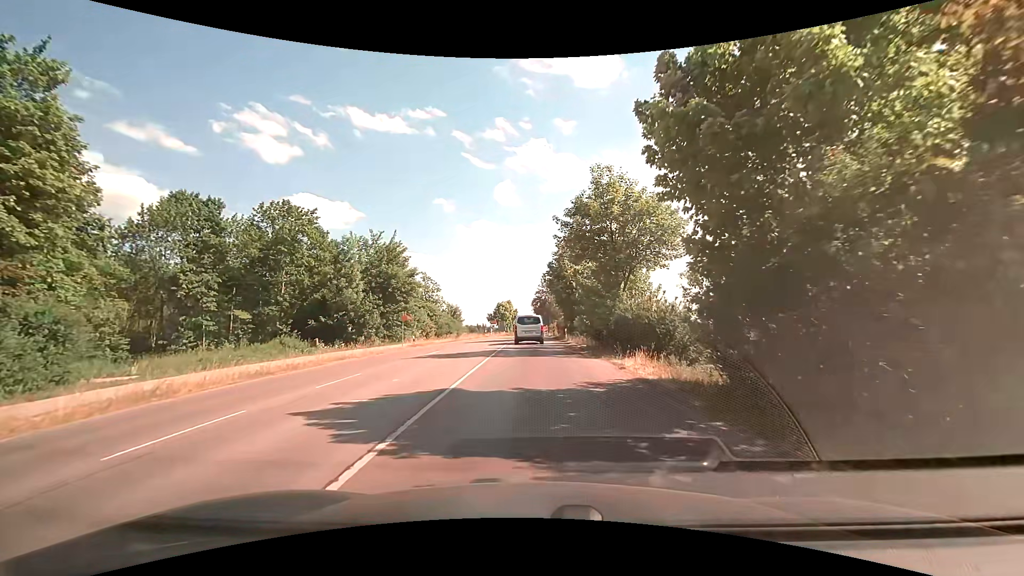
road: secondary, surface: asphalt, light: Day
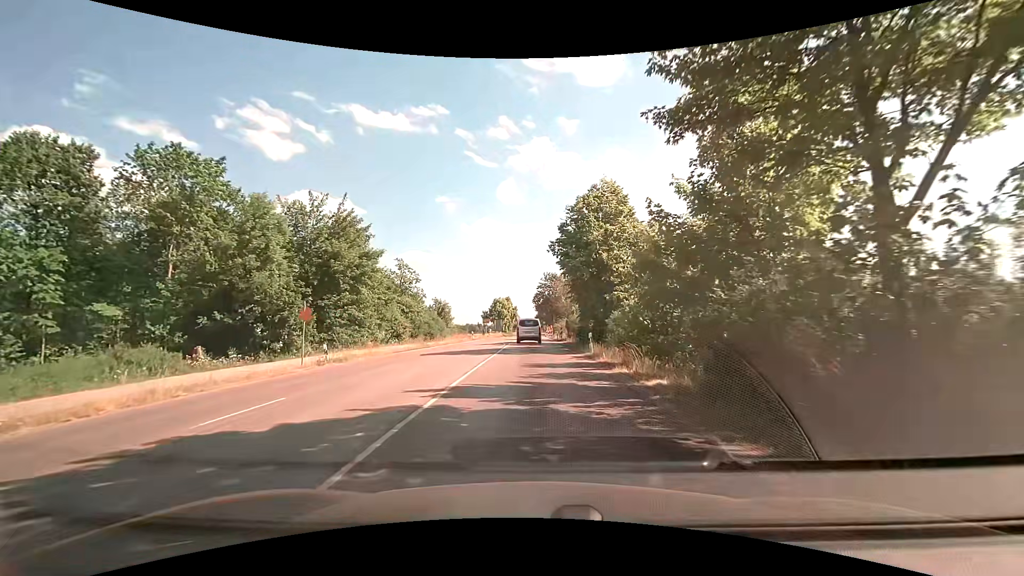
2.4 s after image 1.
(+0.2, +16.9) m; +2°
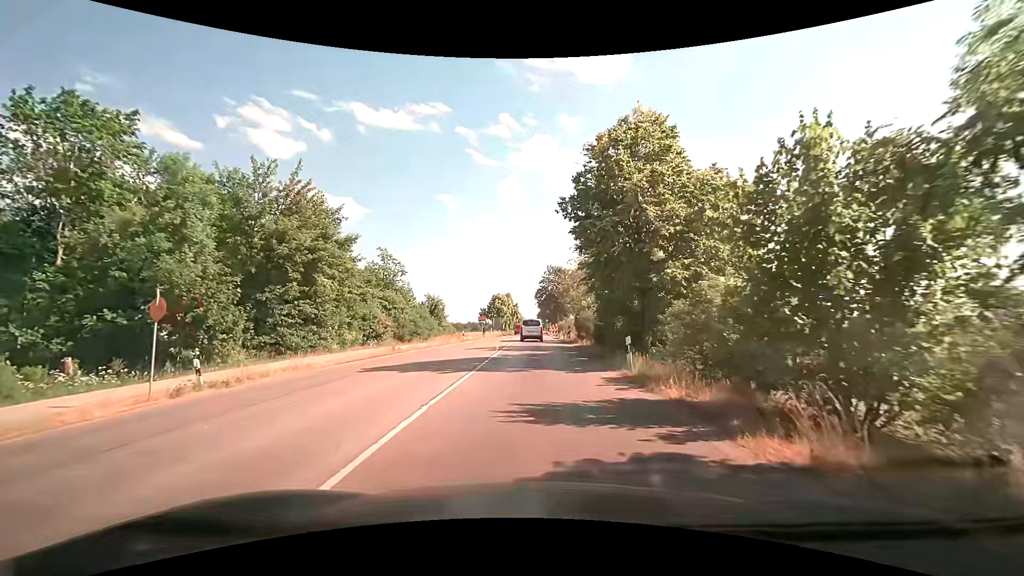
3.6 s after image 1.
(-0.2, +8.8) m; -1°
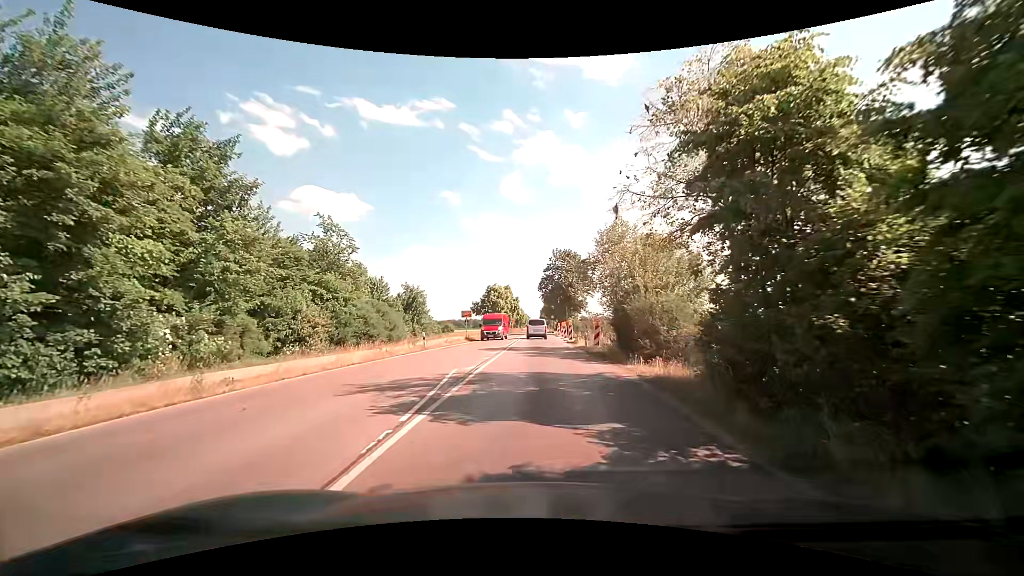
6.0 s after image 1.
(0.0, +18.1) m; 0°
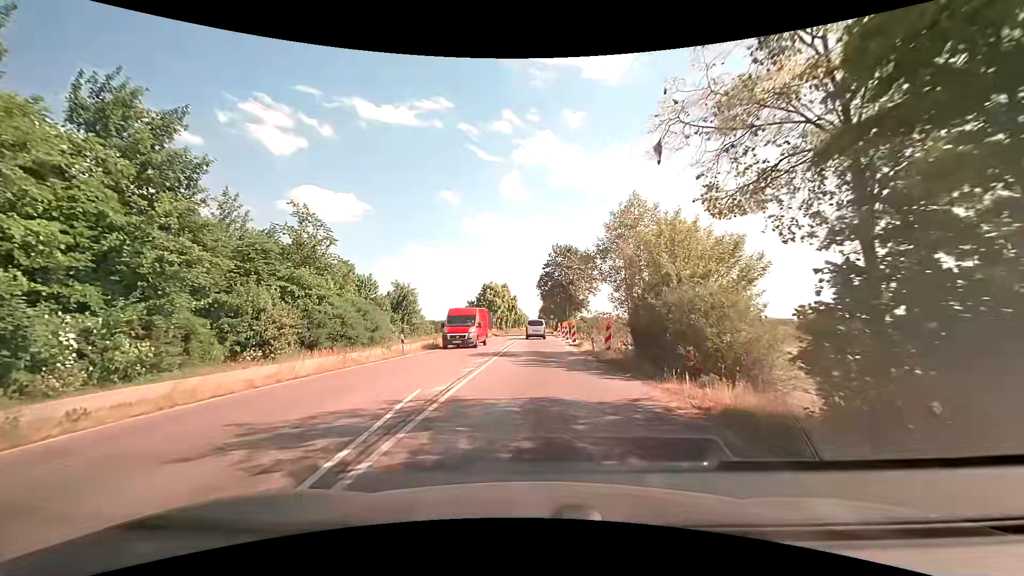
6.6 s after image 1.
(0.0, +4.5) m; +1°
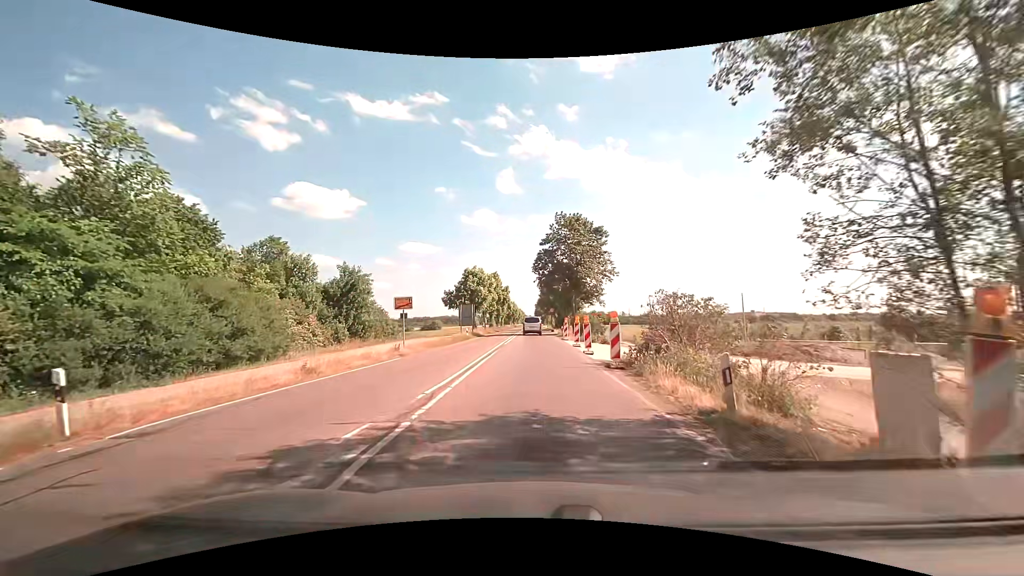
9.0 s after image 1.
(0.0, +18.1) m; 0°
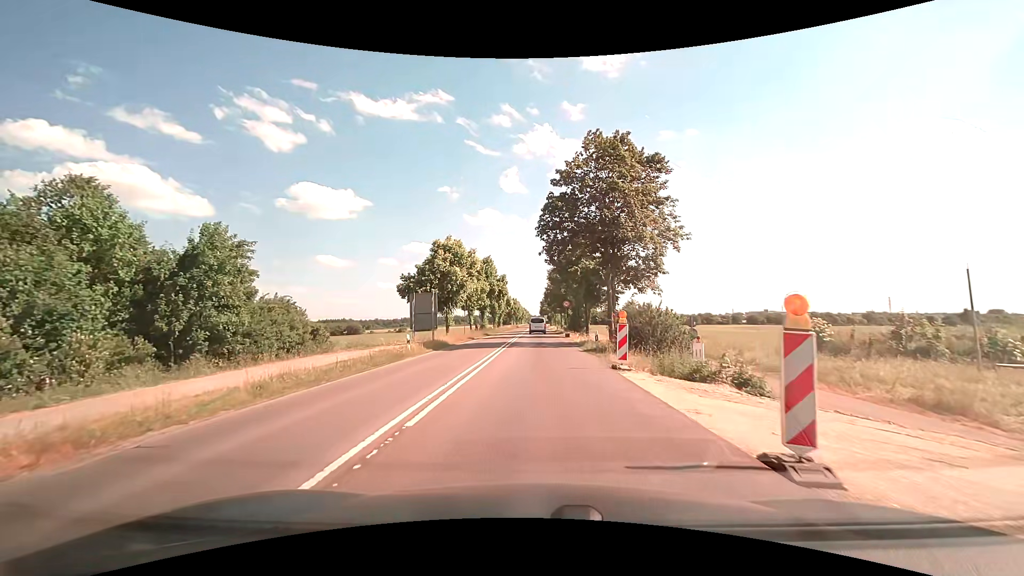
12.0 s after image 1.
(0.0, +23.0) m; 0°
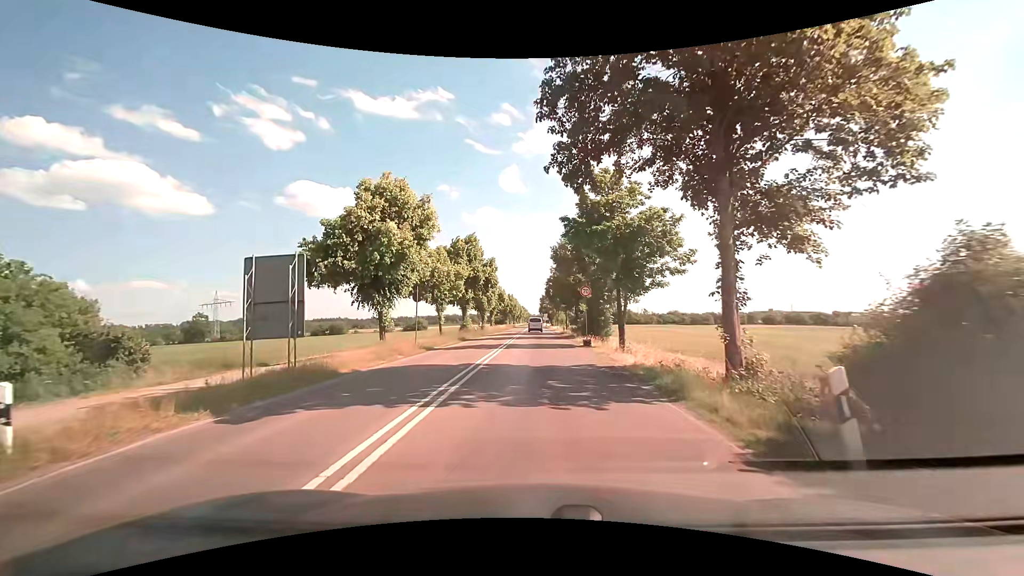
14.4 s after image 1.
(0.0, +18.2) m; 0°
(0, +10) (0, +20) (0, +30) (0, +40) (0, +50) (0, +60) (0, +70) (0, +80) (0, +90) (0, +100) m
